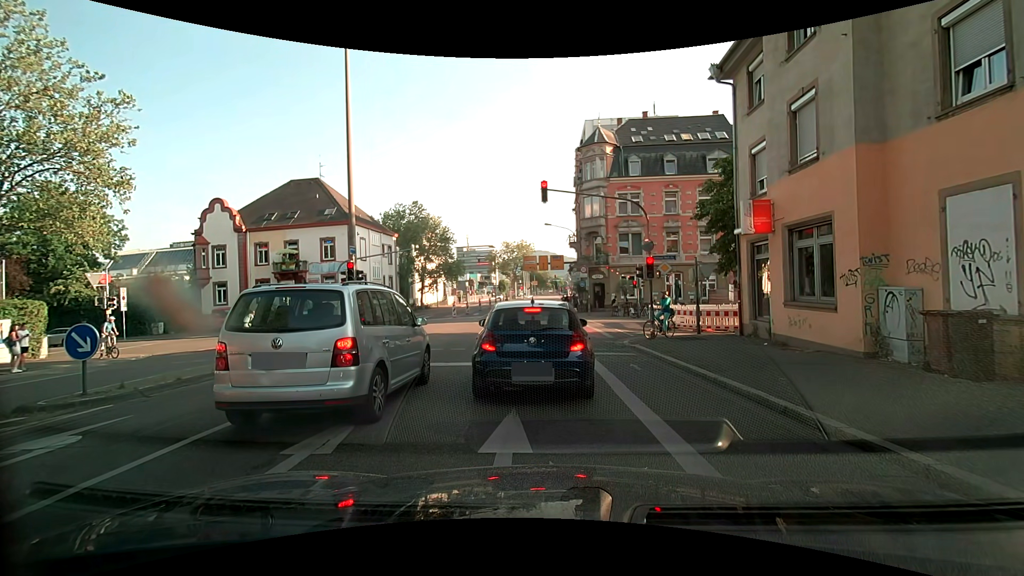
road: secondary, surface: asphalt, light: Day
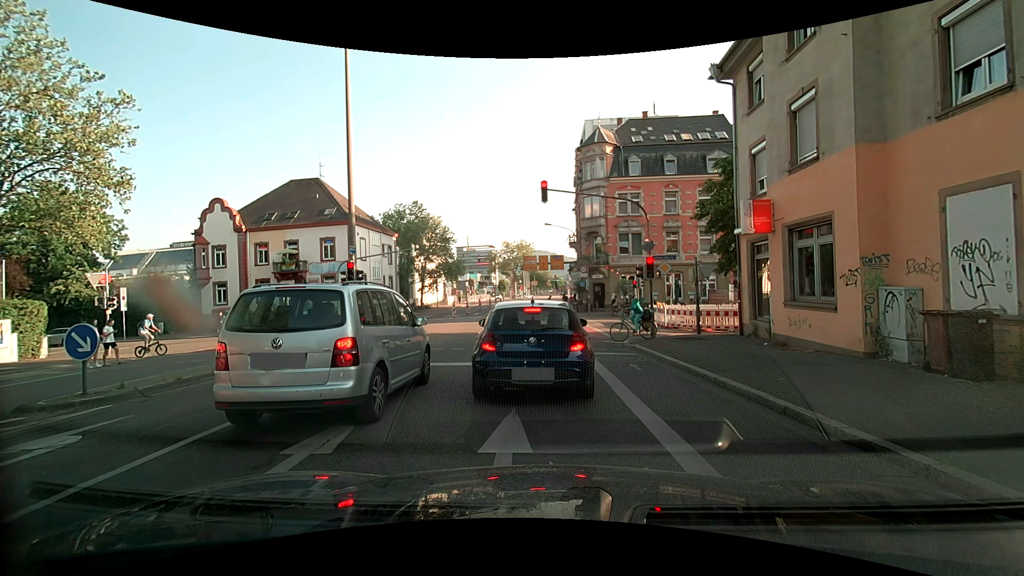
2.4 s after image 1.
(0.0, 0.0) m; 0°
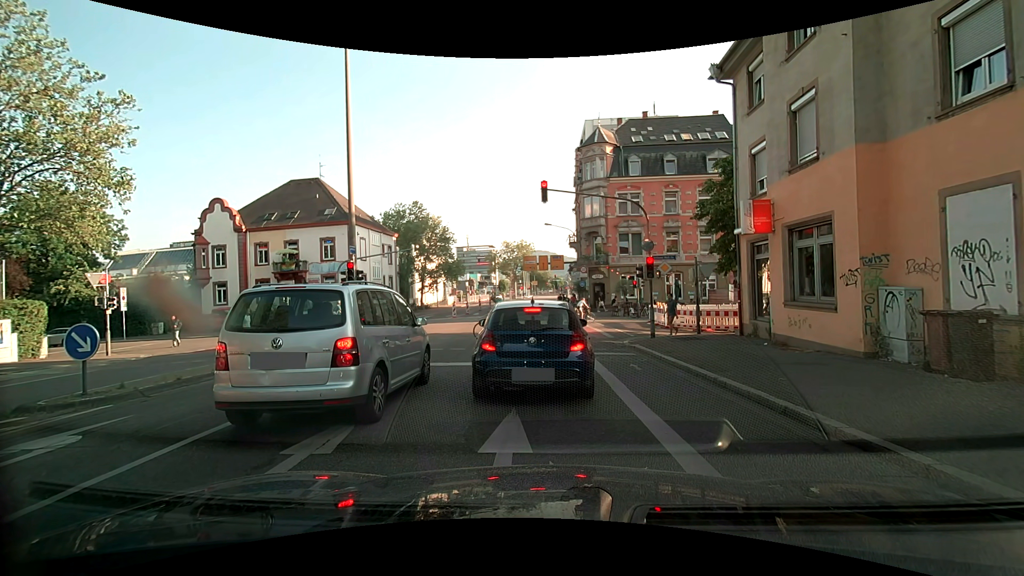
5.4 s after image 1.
(0.0, 0.0) m; 0°
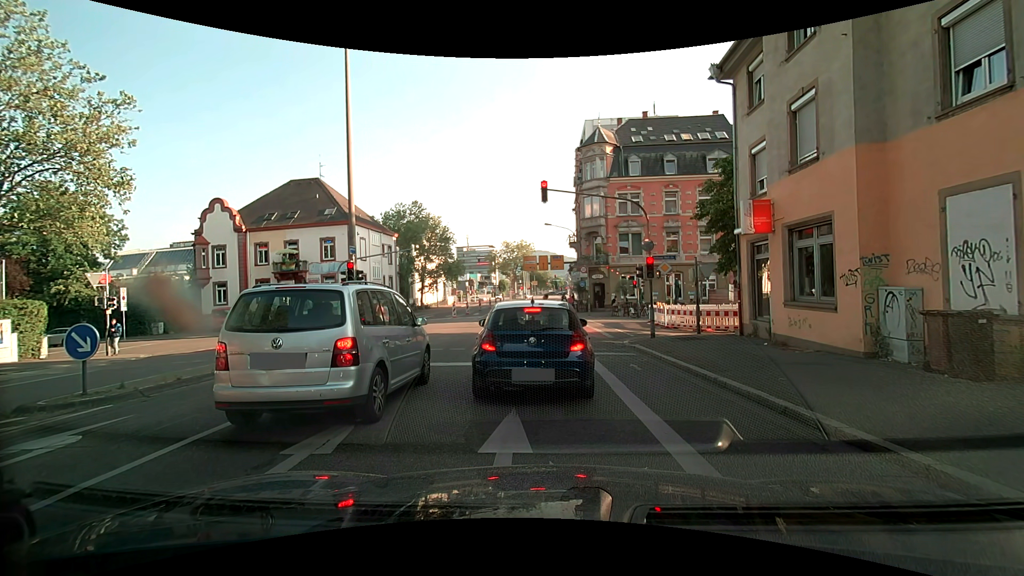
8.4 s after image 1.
(0.0, 0.0) m; 0°
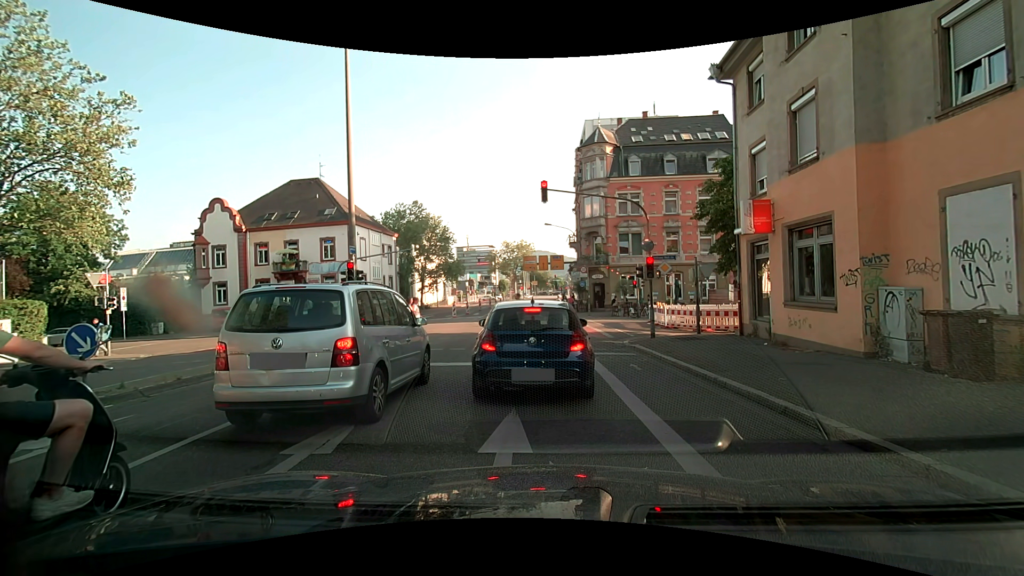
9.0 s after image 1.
(0.0, 0.0) m; 0°
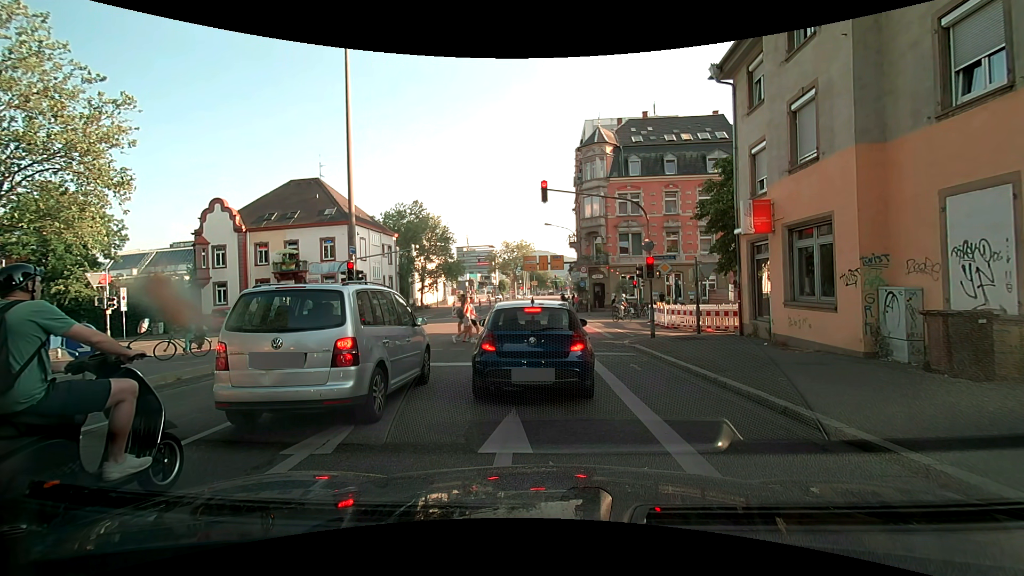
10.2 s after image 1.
(0.0, 0.0) m; 0°
(0, +10) (0, +20) (0, +30) (0, +40) (0, +50) (0, +60) (0, +70) (+1, +80) (+2, +90) (+3, +100) m
